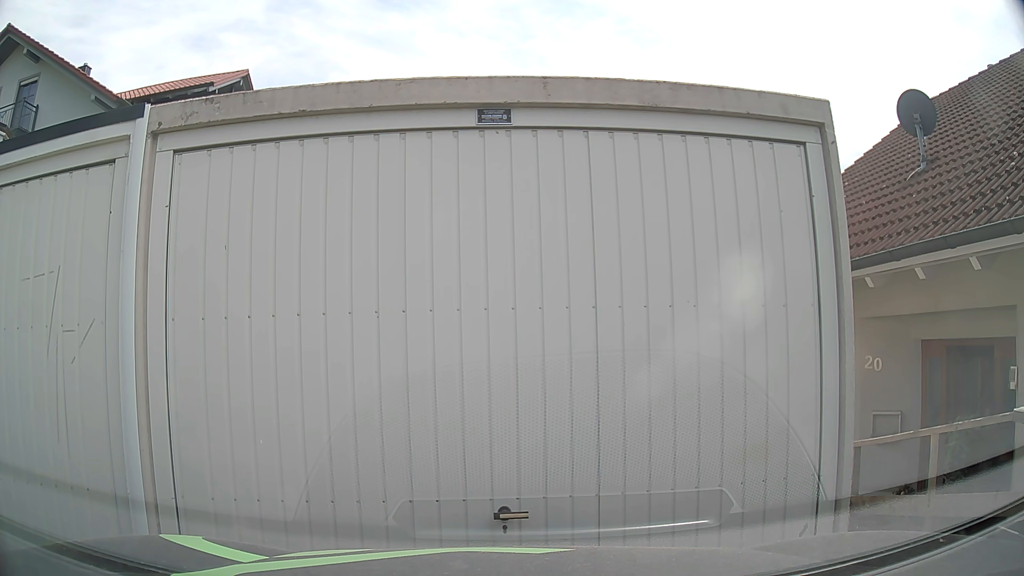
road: residential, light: Day
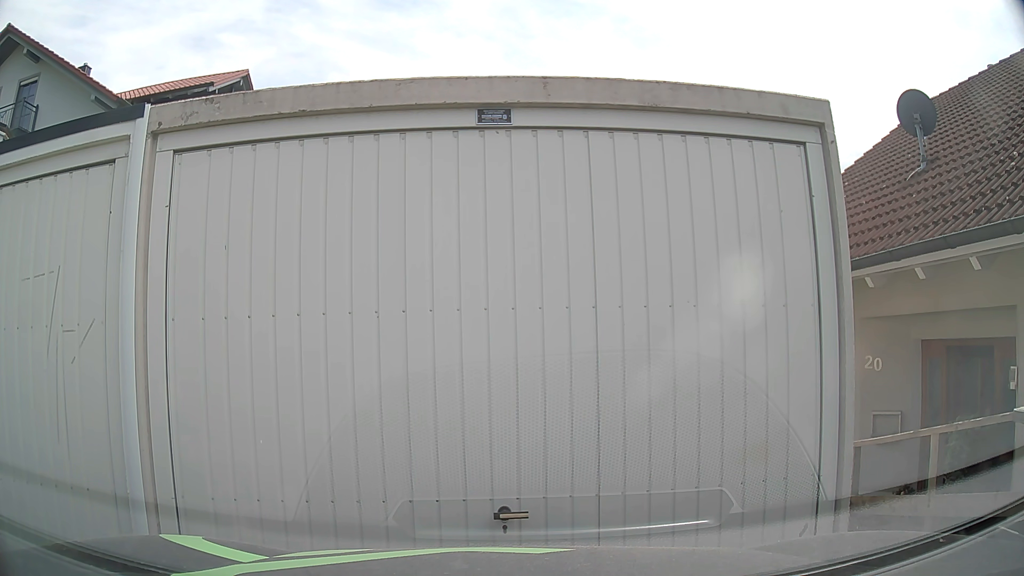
(0.0, 0.0) m; 0°
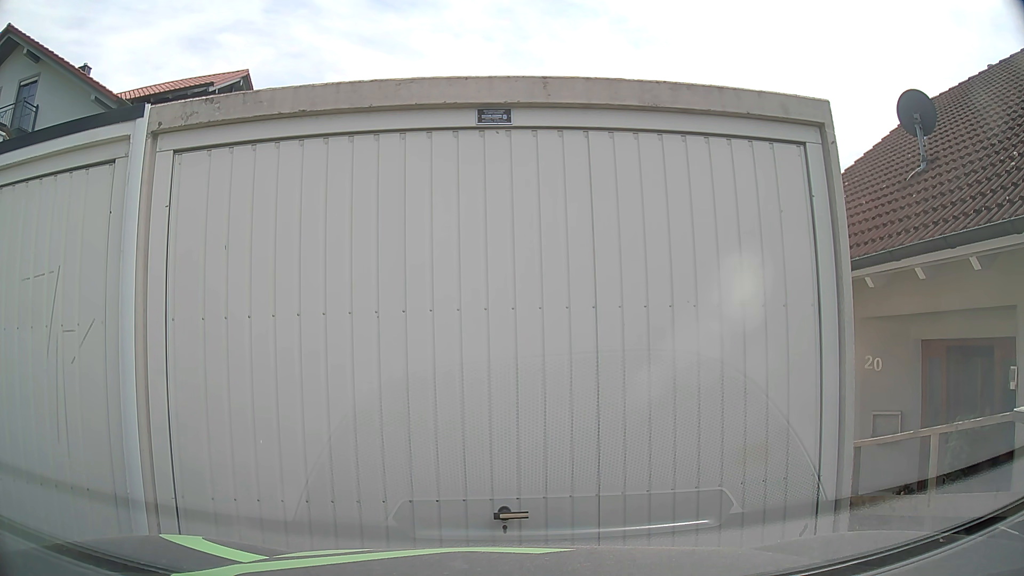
(0.0, 0.0) m; 0°
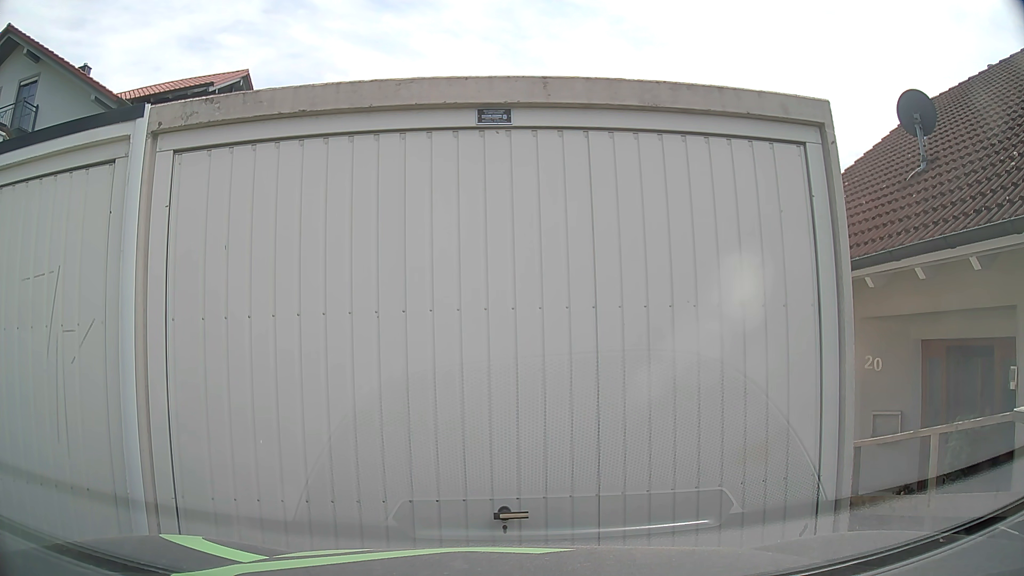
(0.0, 0.0) m; 0°
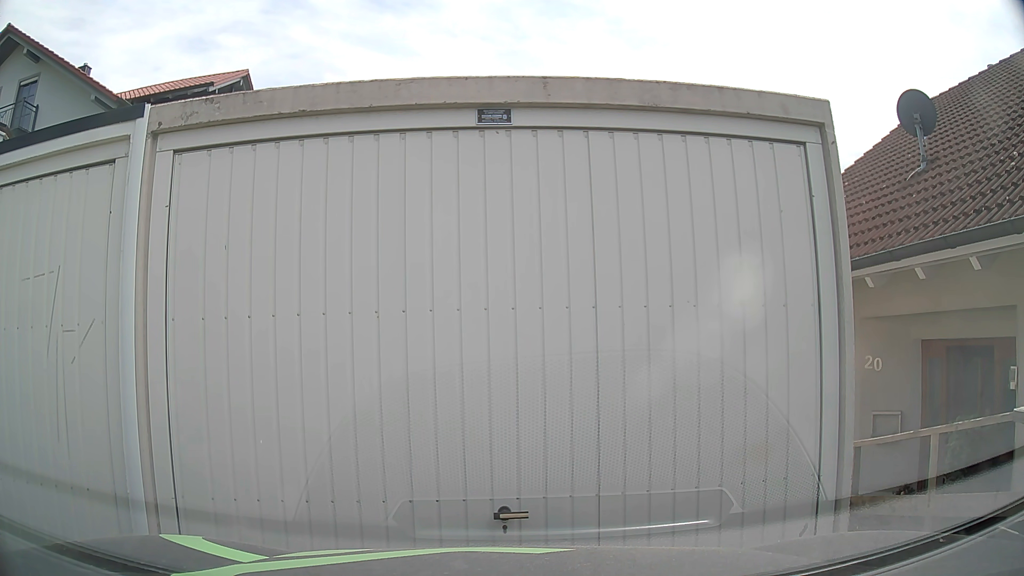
(0.0, 0.0) m; 0°
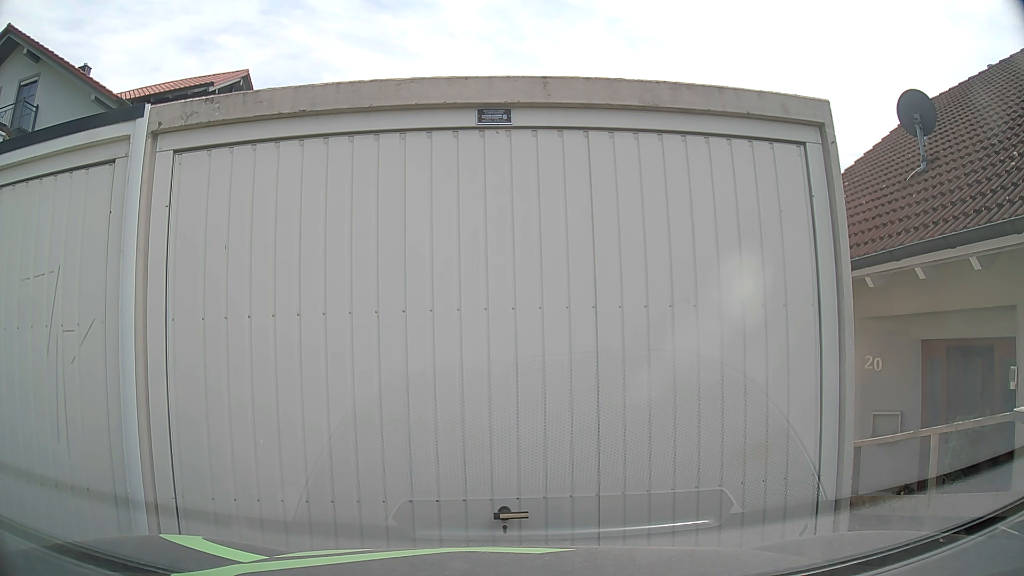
(0.0, 0.0) m; 0°
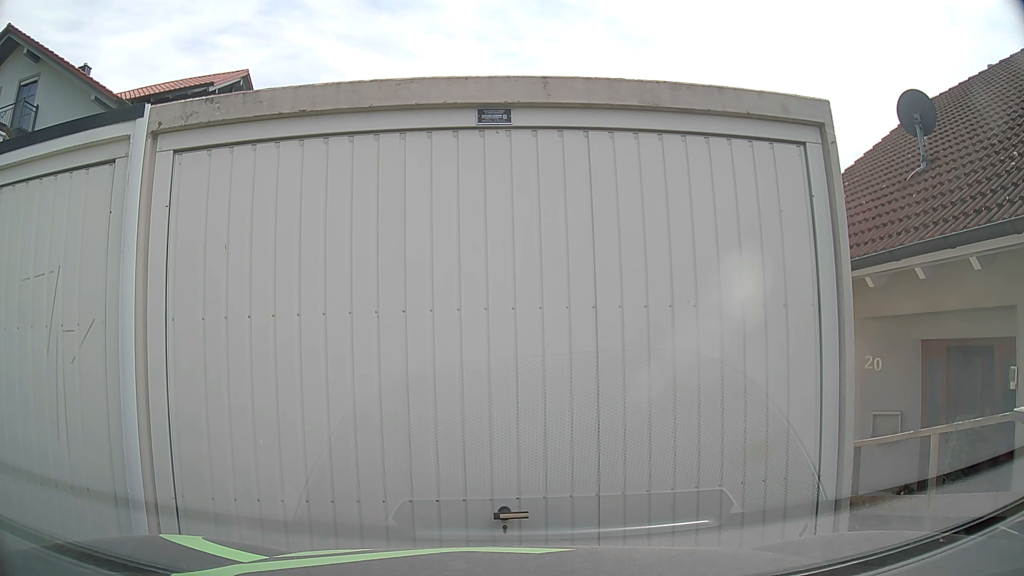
(0.0, 0.0) m; 0°
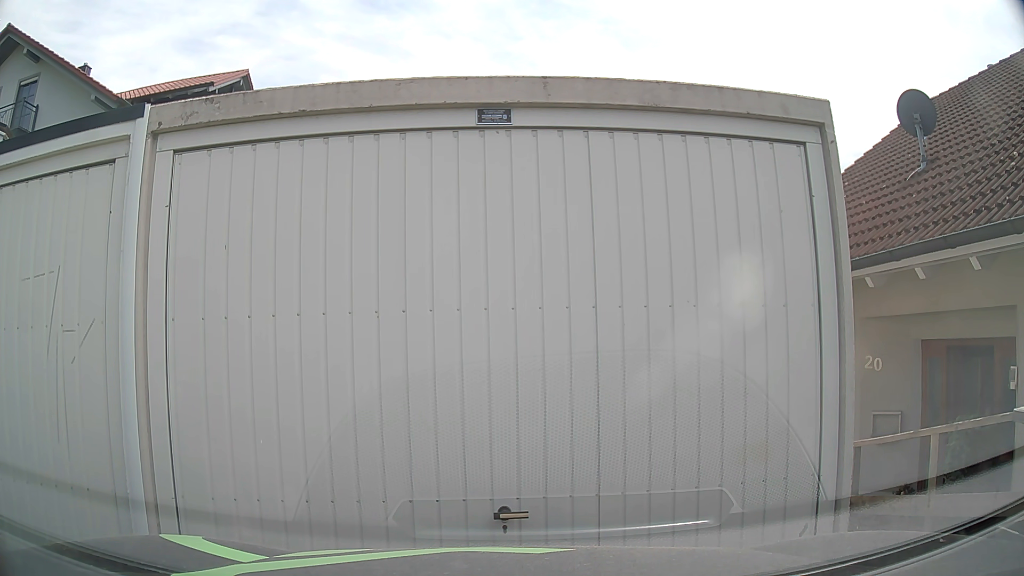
(0.0, 0.0) m; 0°
